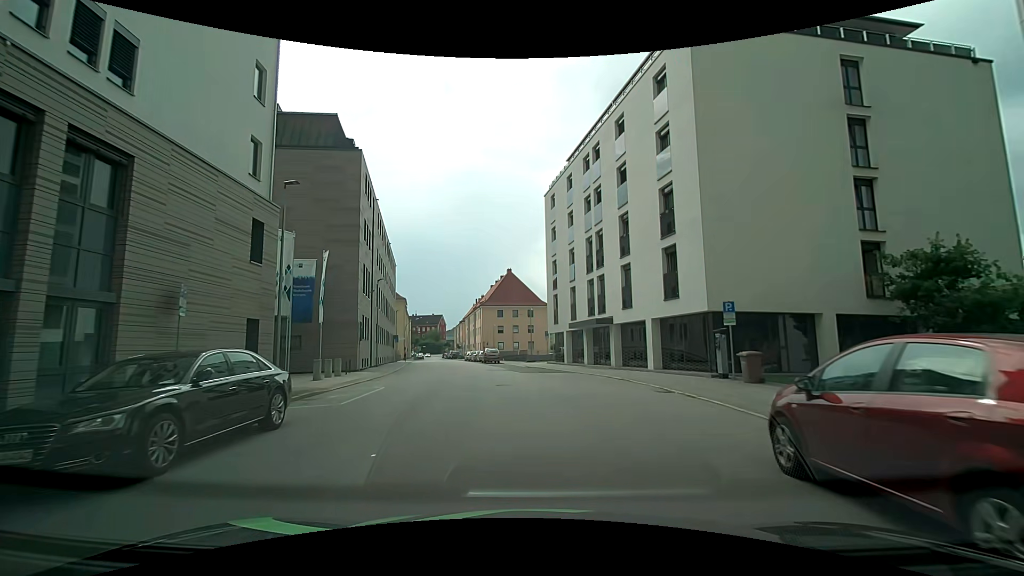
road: tertiary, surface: asphalt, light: Day
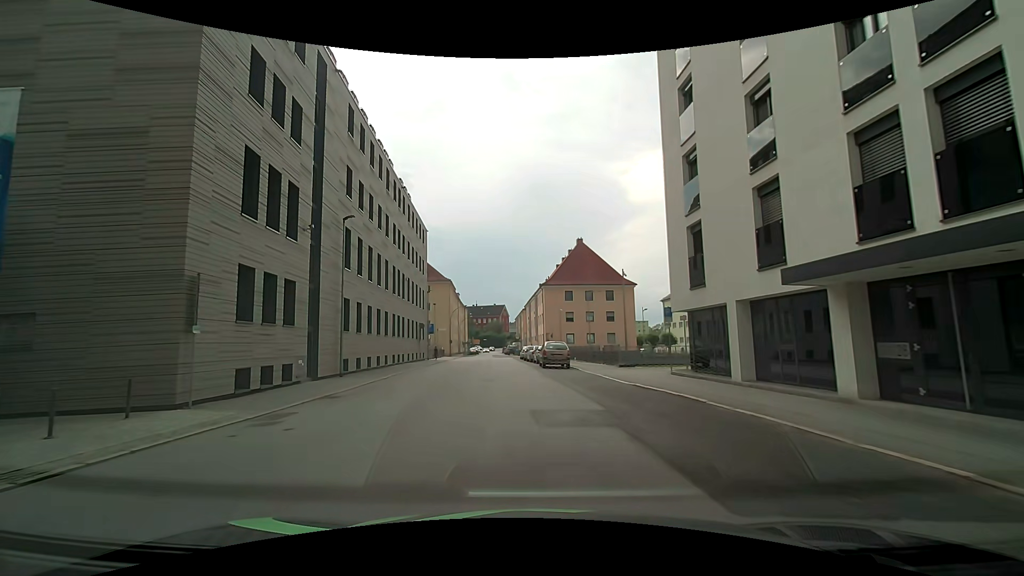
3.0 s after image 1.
(-1.4, +22.8) m; -7°
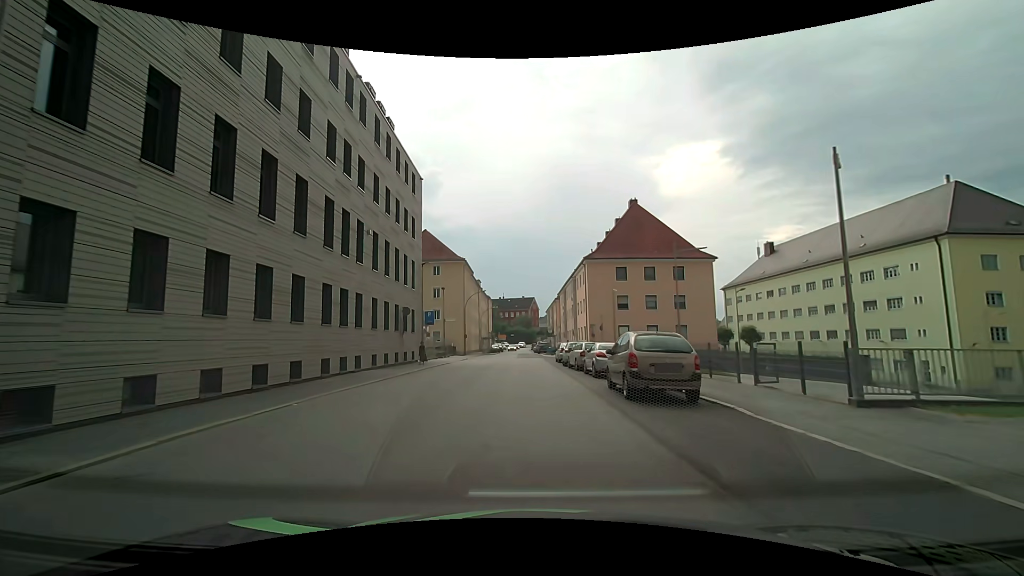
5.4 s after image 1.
(-1.1, +18.6) m; -5°
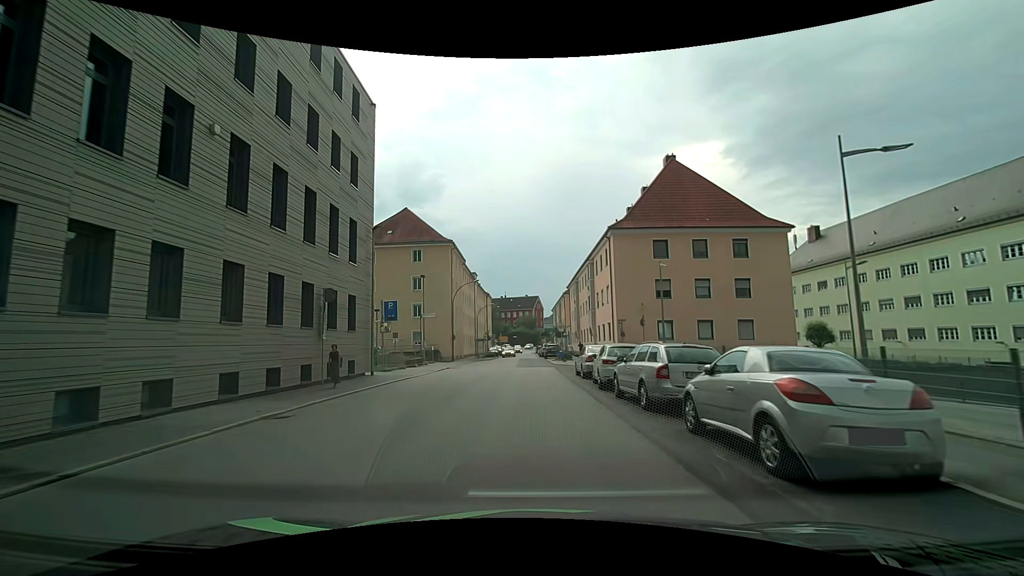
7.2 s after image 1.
(0.0, +14.1) m; -1°
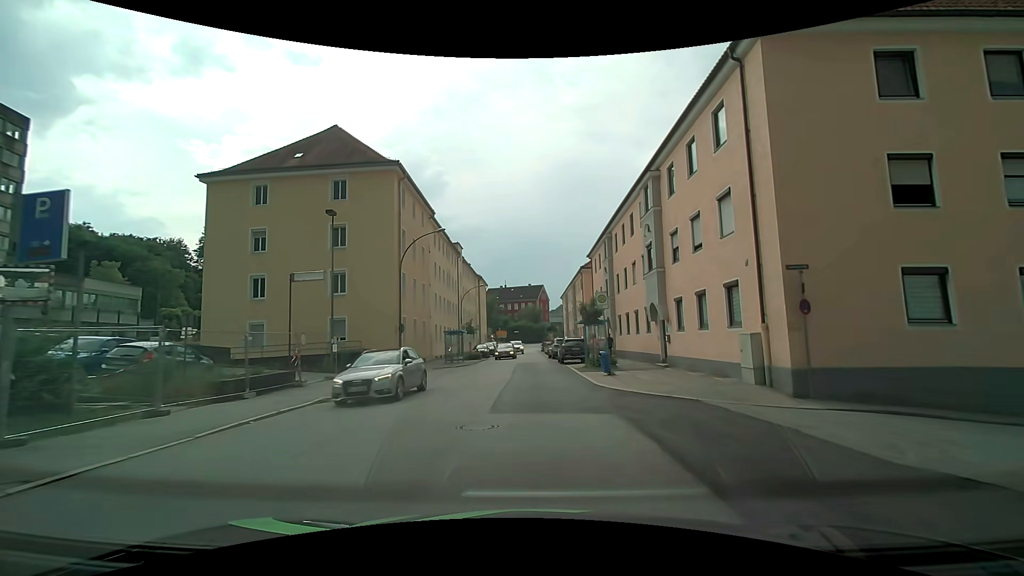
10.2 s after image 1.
(+0.1, +23.5) m; 0°
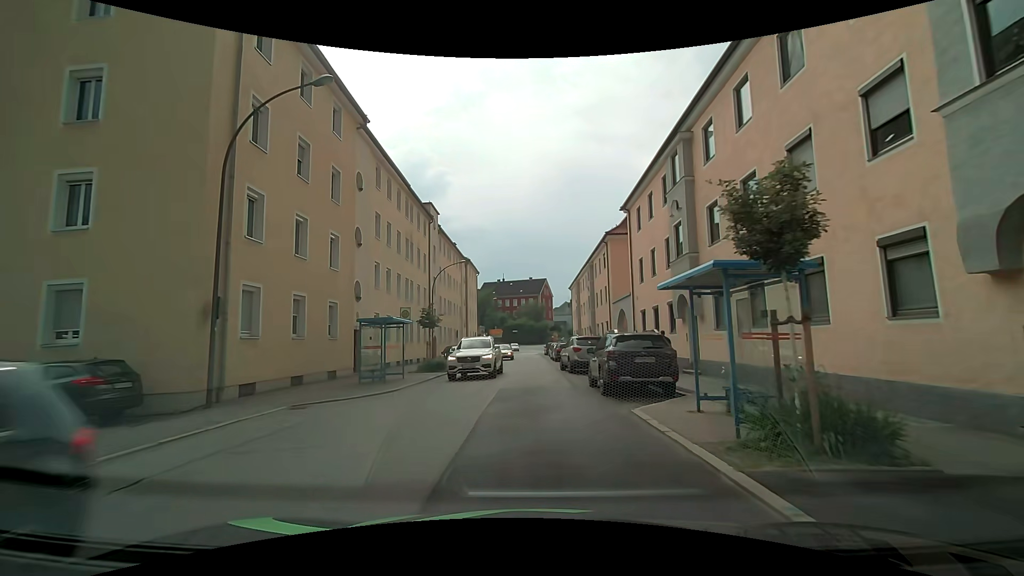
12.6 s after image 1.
(-0.1, +18.7) m; -1°
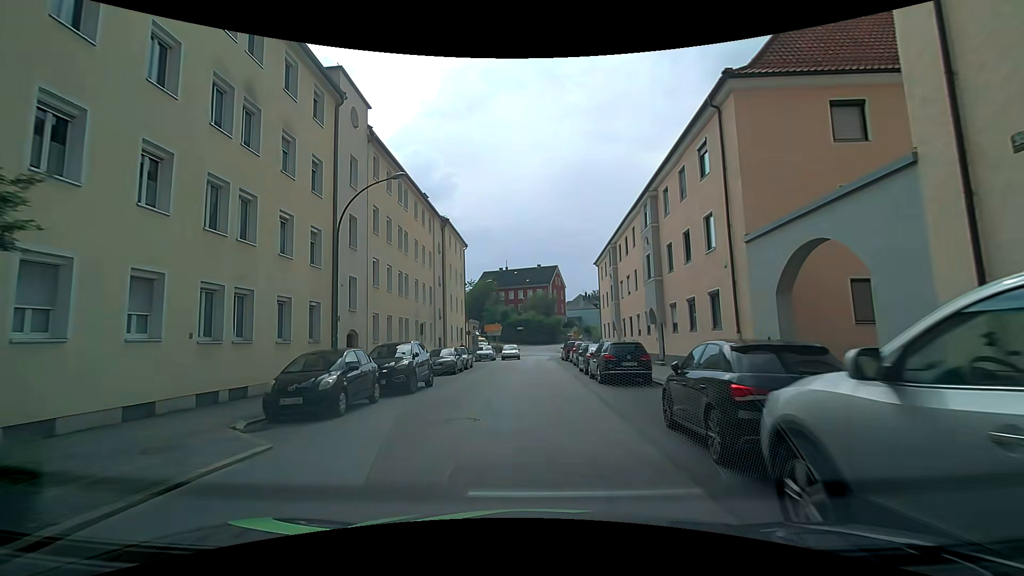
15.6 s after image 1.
(-0.1, +23.1) m; 0°
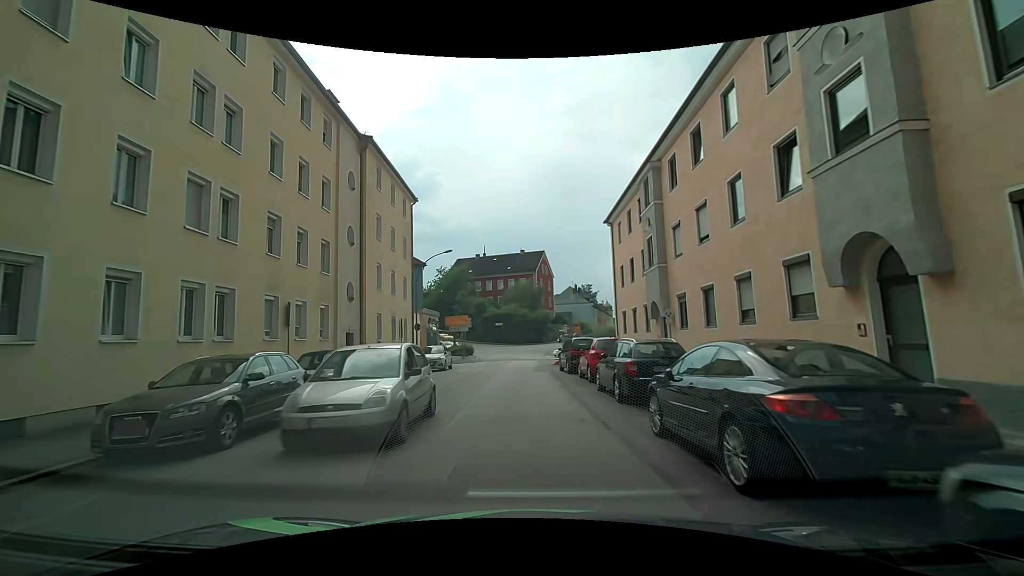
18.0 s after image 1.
(+0.2, +18.6) m; +1°
(0, +10) (0, +20) (0, +30) (+2, +39) (+11, +42) (+21, +41) (+31, +40) (+41, +40) (+51, +39) (+61, +37) m
